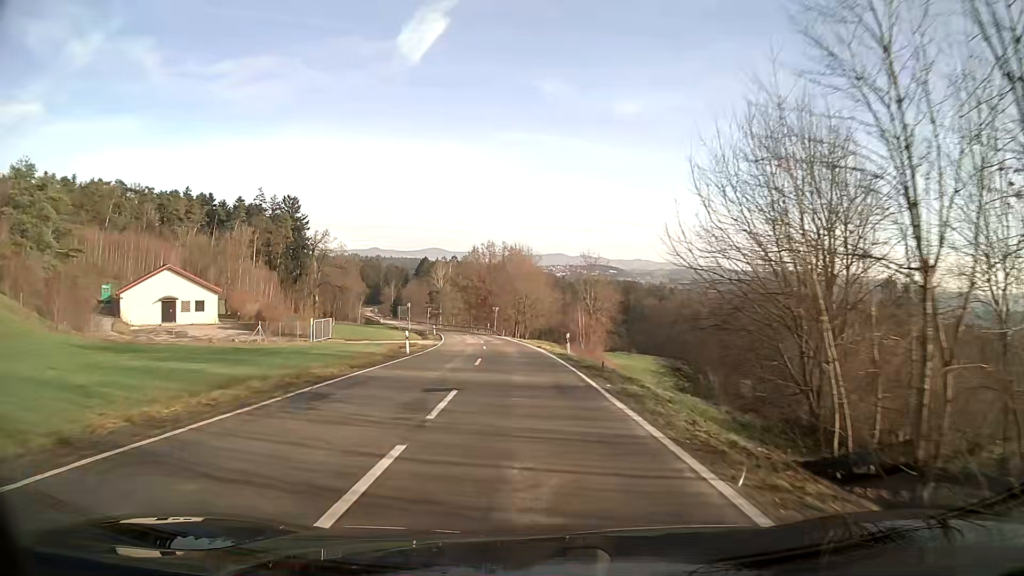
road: secondary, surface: asphalt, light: Day
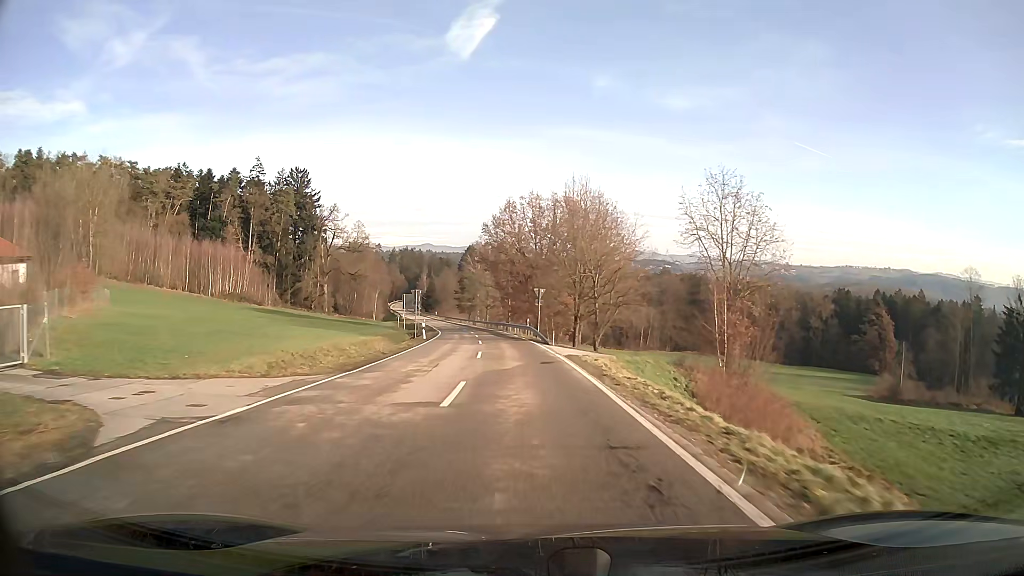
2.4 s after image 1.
(-1.5, +39.4) m; -5°
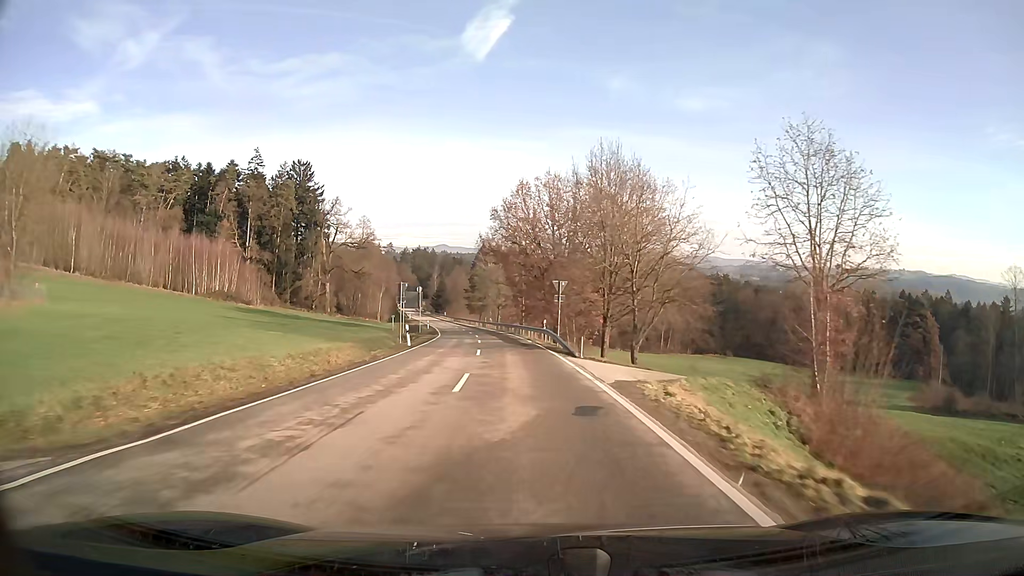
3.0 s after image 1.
(-0.1, +10.6) m; -1°
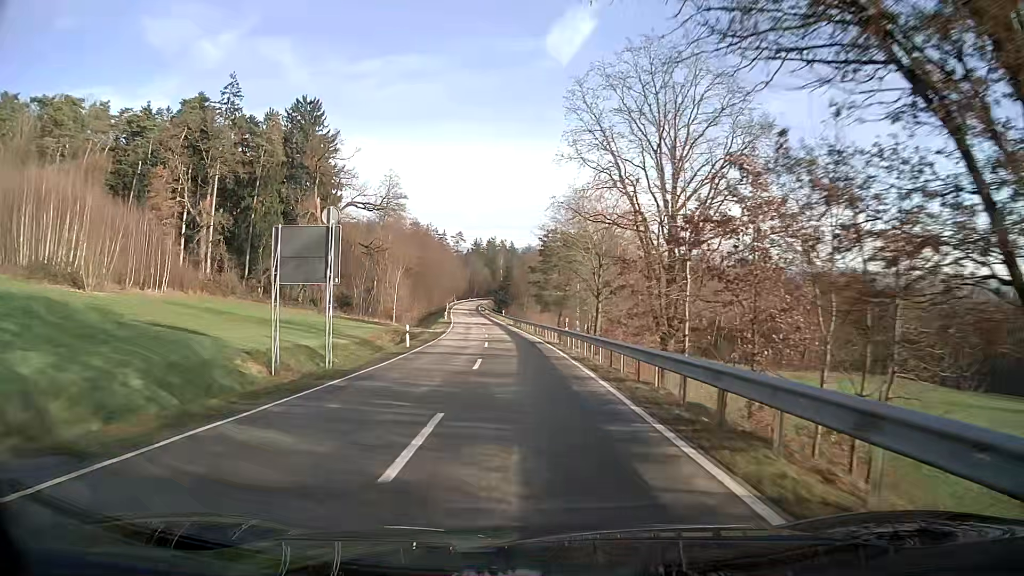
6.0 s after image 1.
(-3.8, +56.3) m; -8°
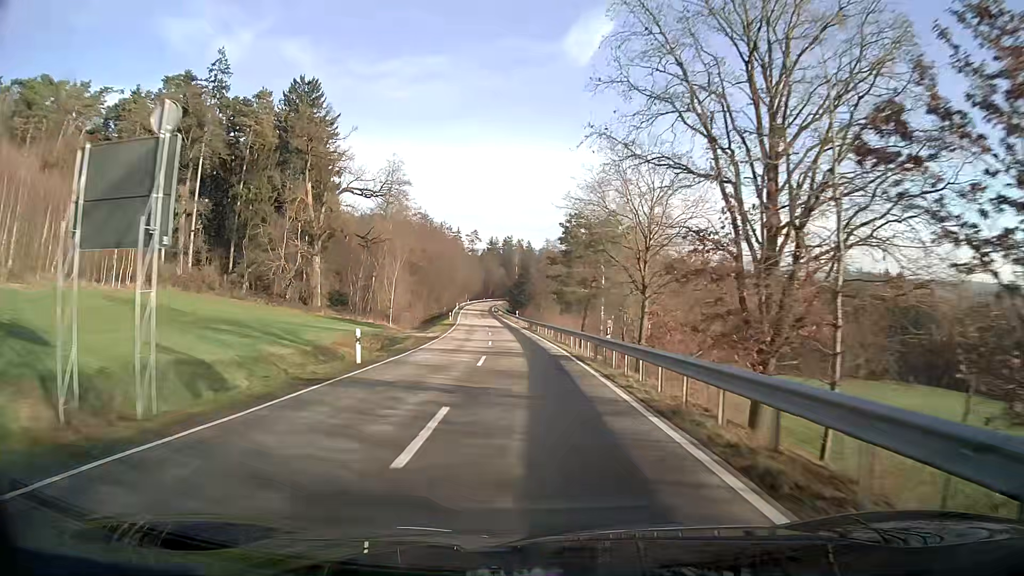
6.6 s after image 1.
(-0.1, +11.9) m; -1°
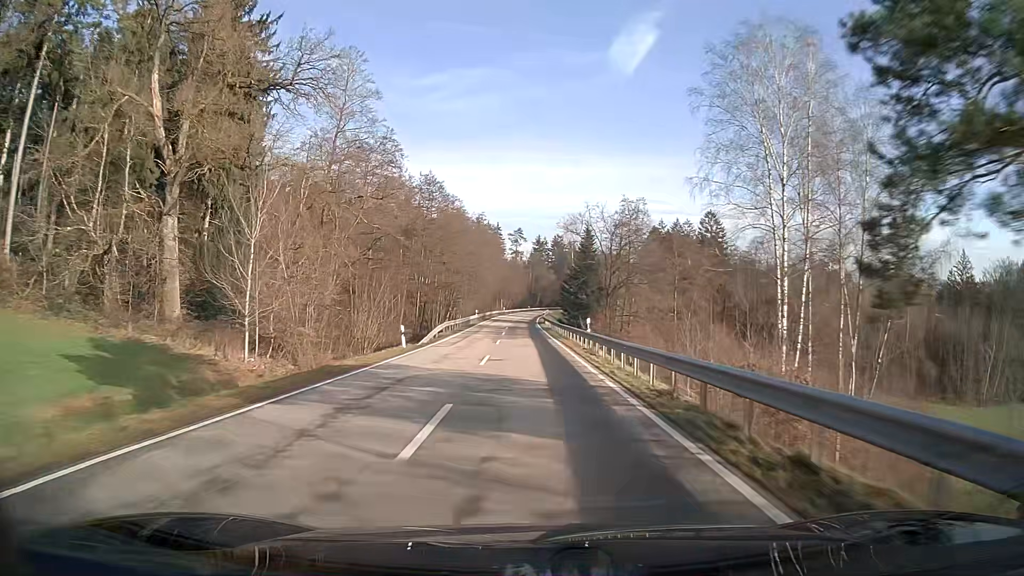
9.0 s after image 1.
(-1.8, +49.2) m; -3°
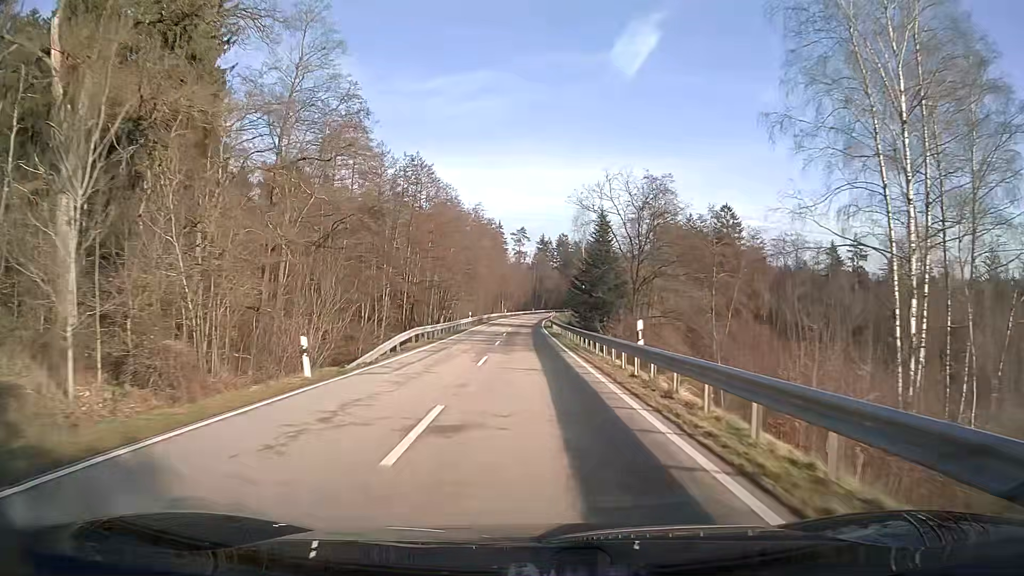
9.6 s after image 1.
(0.0, +12.6) m; 0°
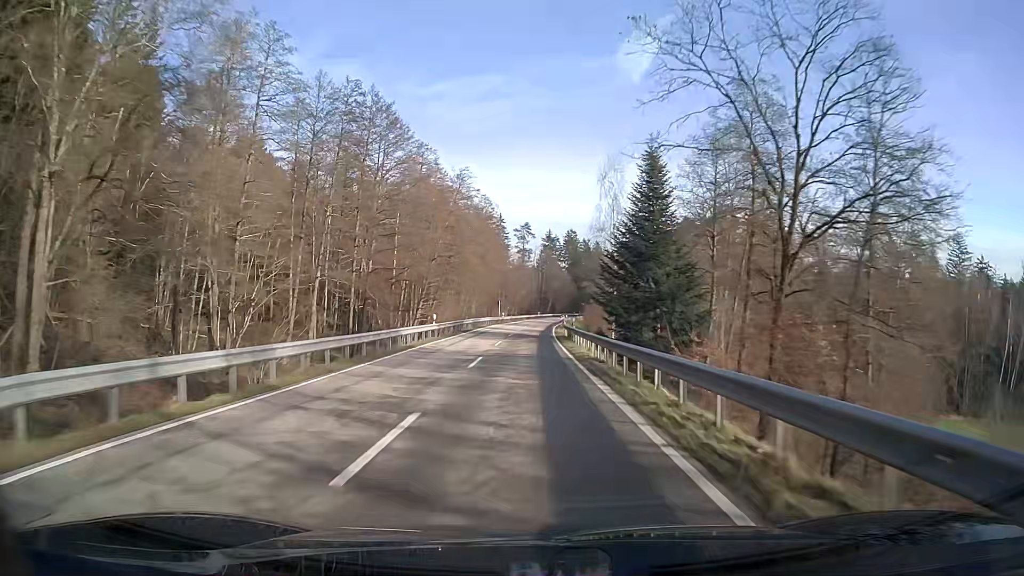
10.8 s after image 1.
(-0.2, +25.5) m; -1°
